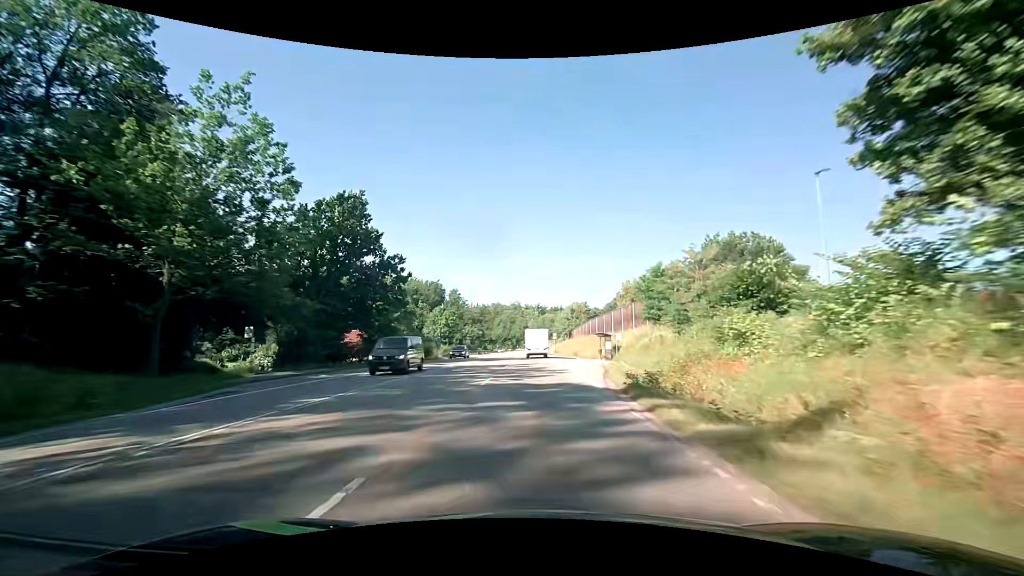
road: secondary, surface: asphalt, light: Day
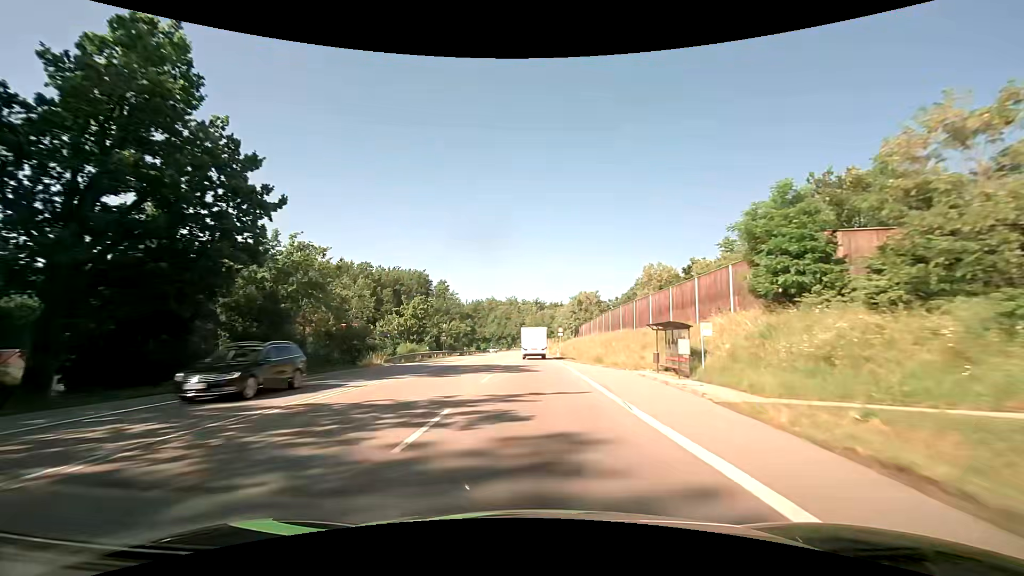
(-0.1, +22.7) m; 0°
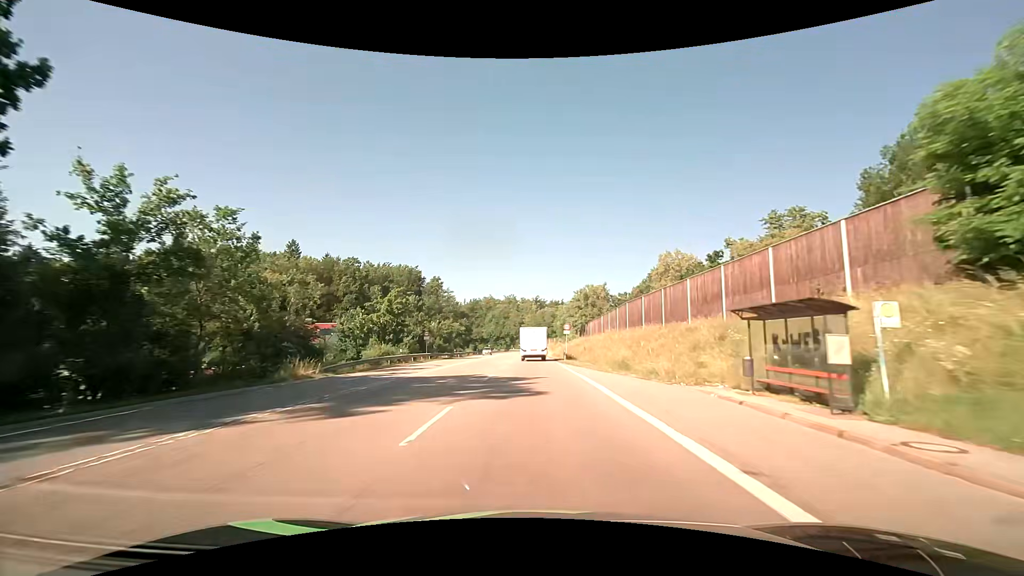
(0.0, +11.1) m; 0°
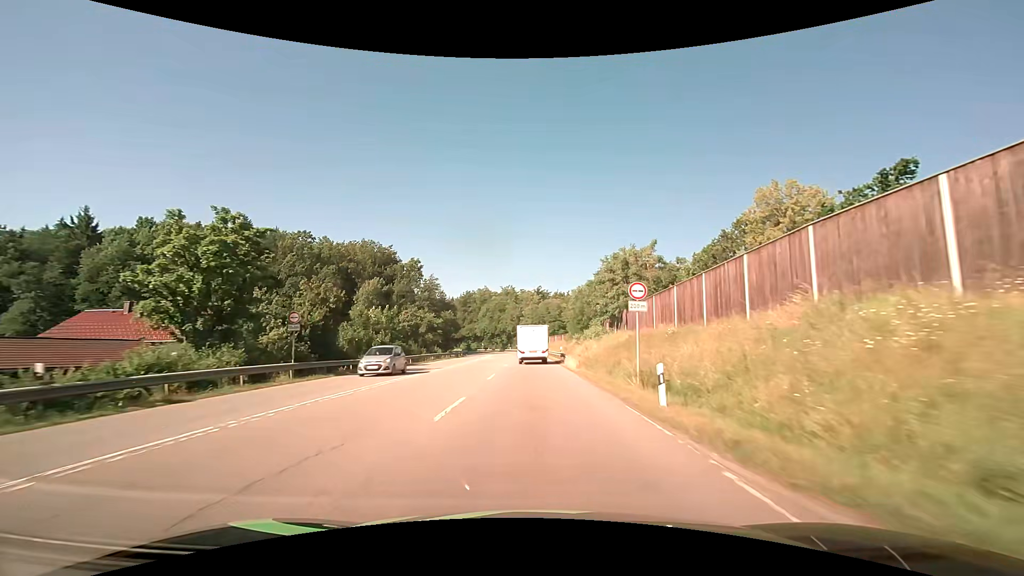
(0.0, +32.1) m; 0°
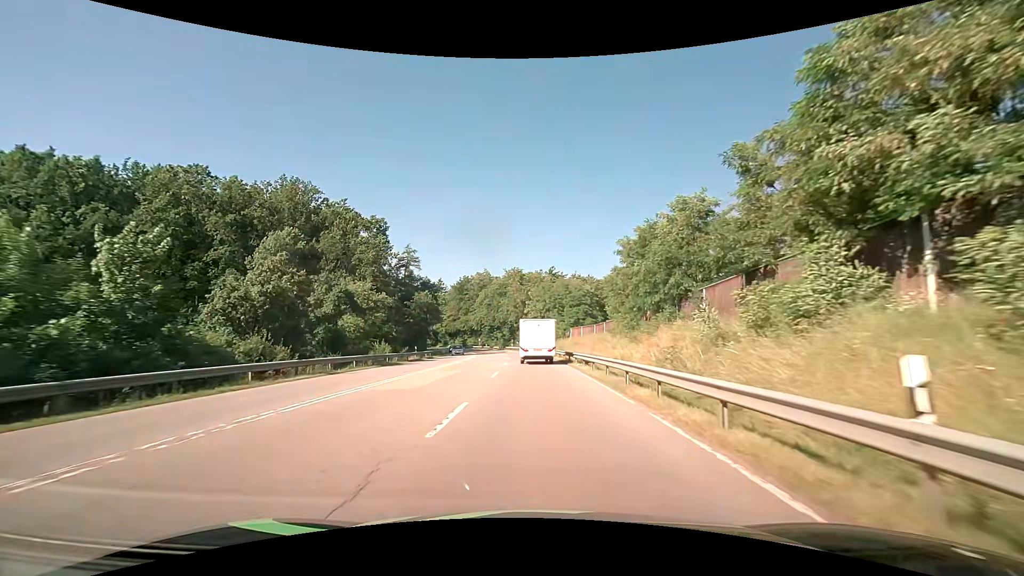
(-0.2, +39.8) m; -1°
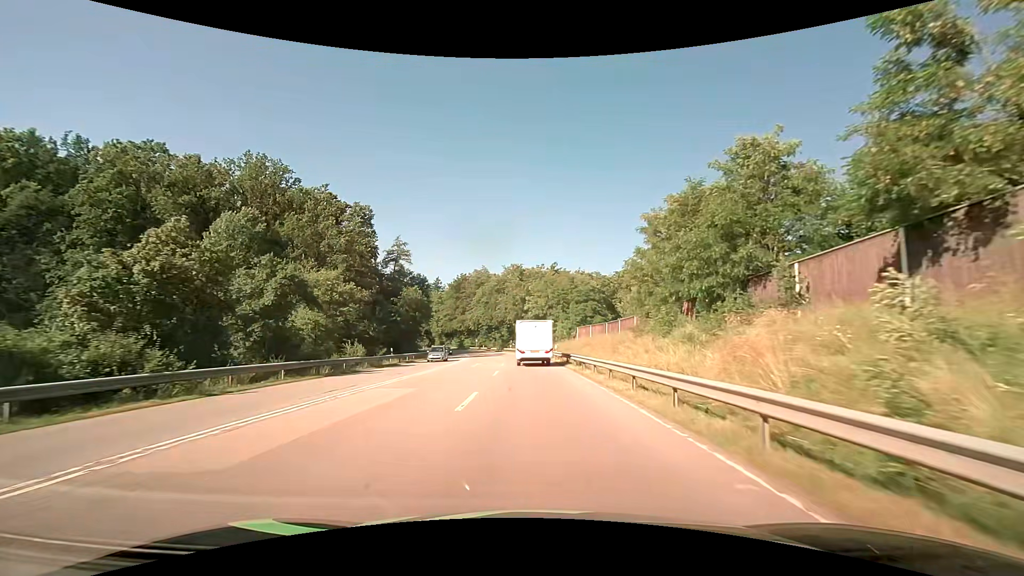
(0.0, +9.2) m; +1°
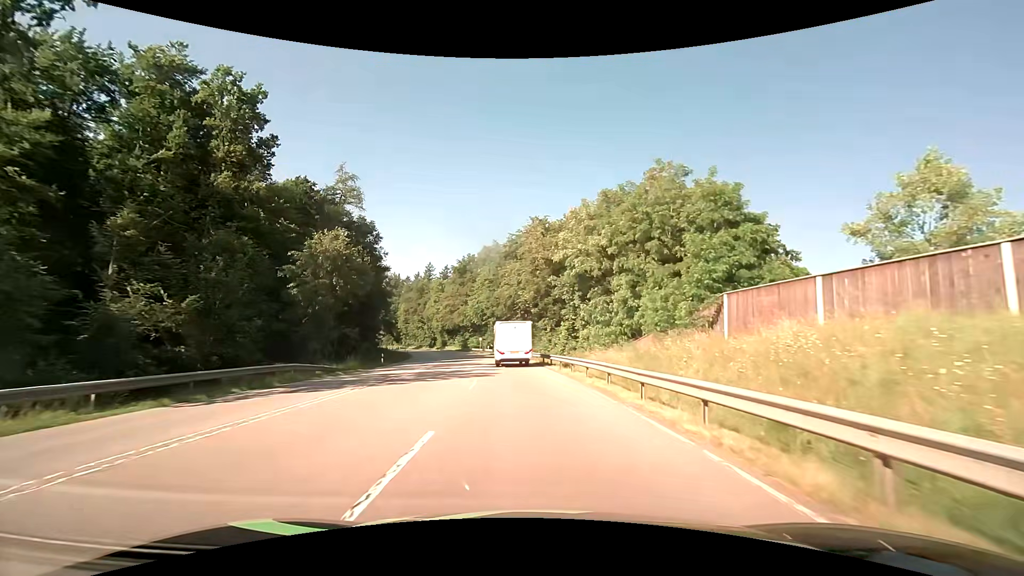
(-1.1, +42.1) m; -3°
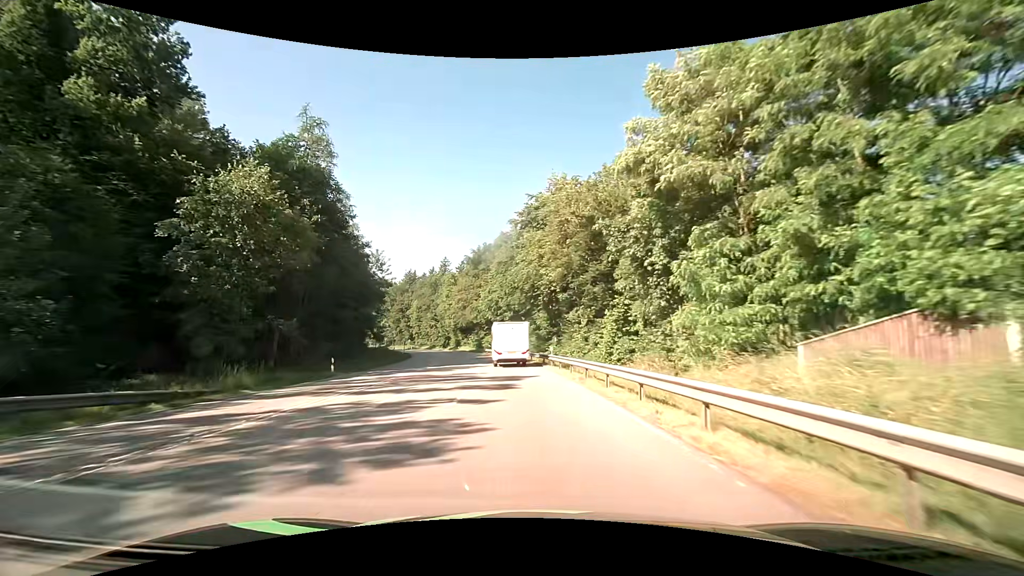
(-0.3, +16.5) m; -2°
(0, +10) (-1, +20) (-2, +30) (-3, +40) (-4, +50) (-5, +60) (-7, +69) (-10, +79) (-12, +89) (-15, +99) m
